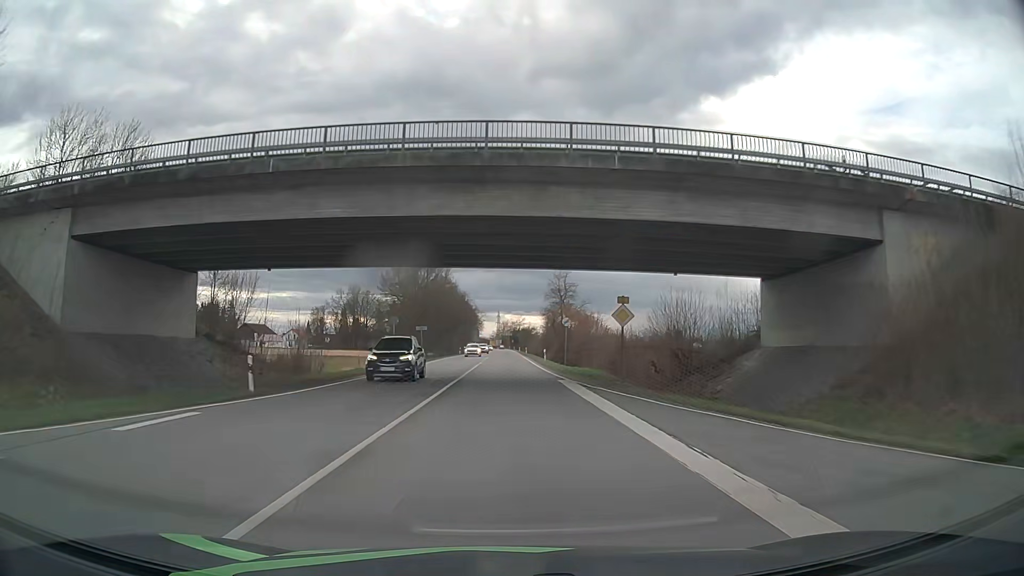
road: primary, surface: asphalt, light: Day
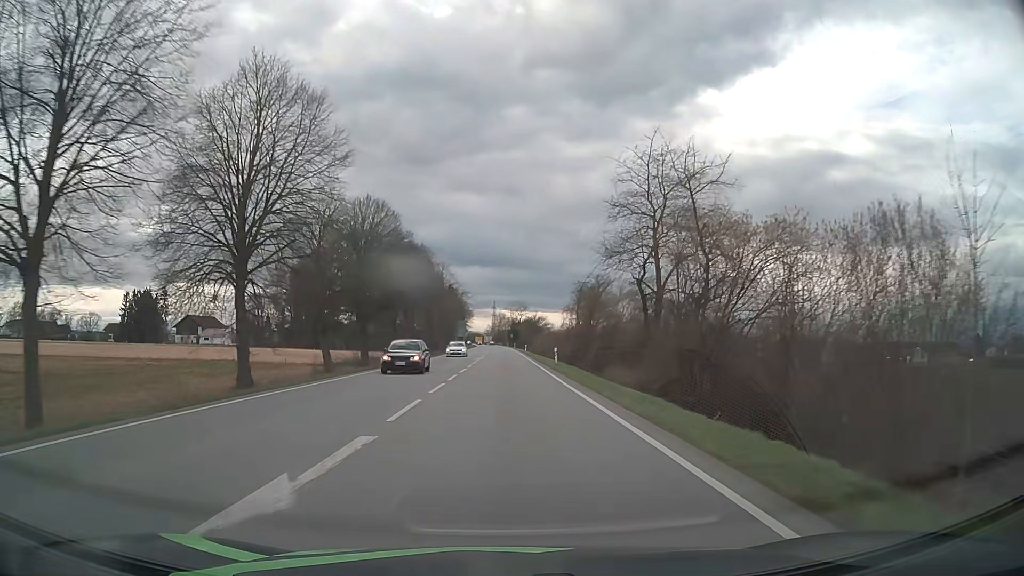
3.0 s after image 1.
(-0.2, +60.3) m; 0°
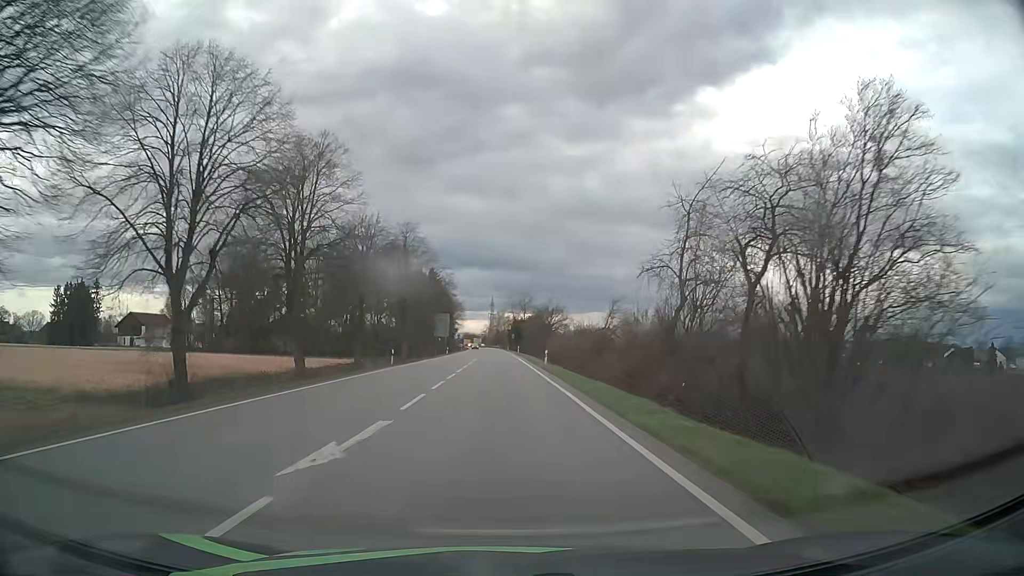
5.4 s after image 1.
(0.0, +45.7) m; 0°
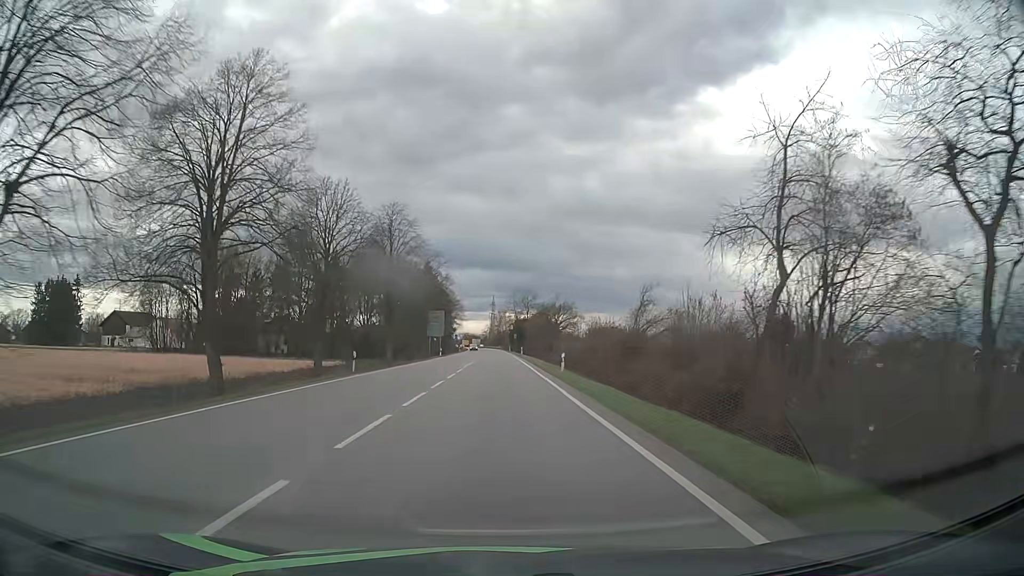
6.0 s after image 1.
(0.0, +11.6) m; 0°
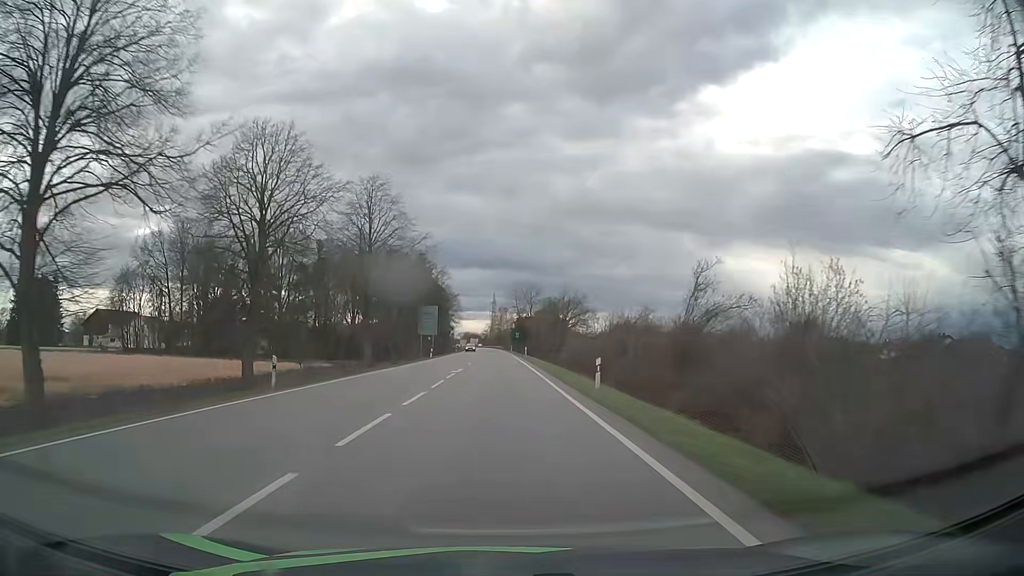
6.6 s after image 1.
(+0.1, +11.7) m; 0°
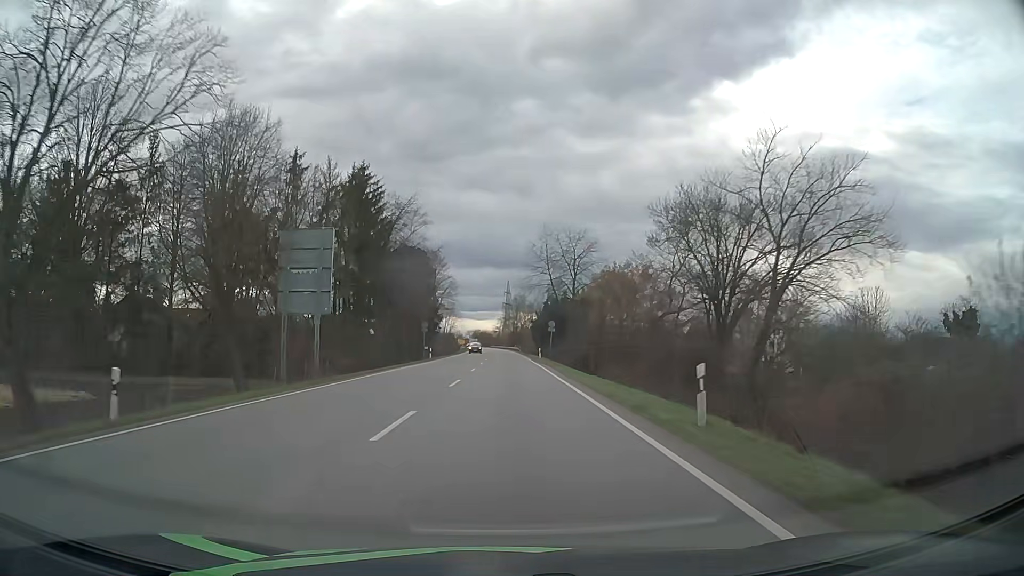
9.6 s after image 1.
(-0.7, +59.7) m; -1°
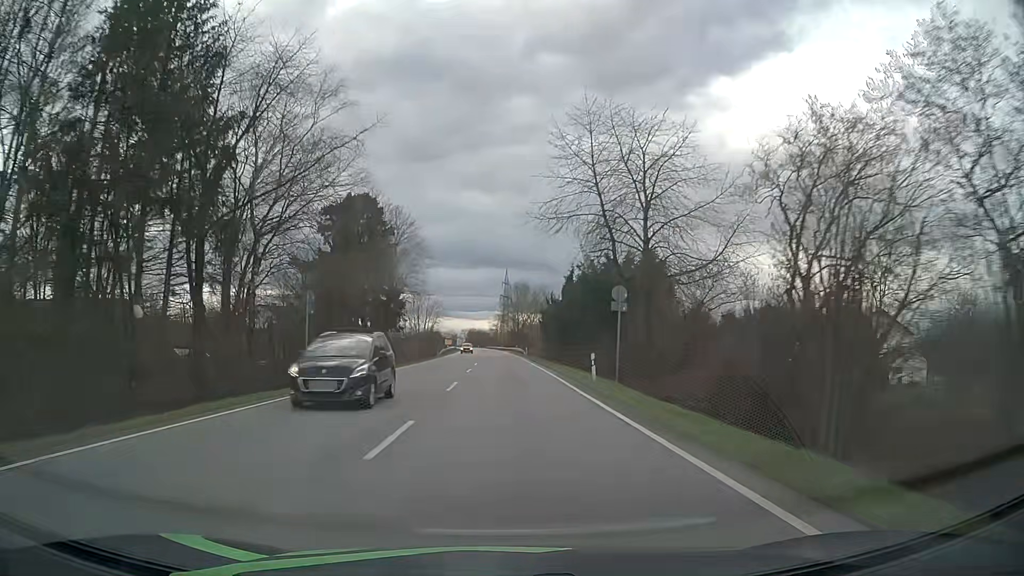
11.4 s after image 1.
(-0.1, +37.2) m; 0°
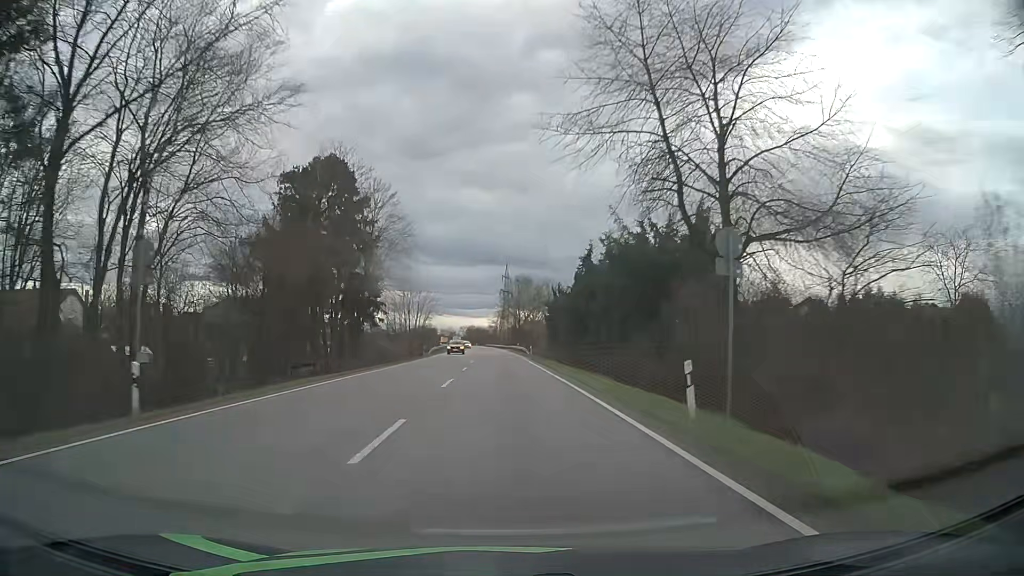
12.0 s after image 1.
(0.0, +12.5) m; 0°
(0, +10) (0, +20) (0, +30) (0, +40) (0, +50) (-1, +60) (-1, +70) (-1, +80) (-2, +90) (-2, +100) m
